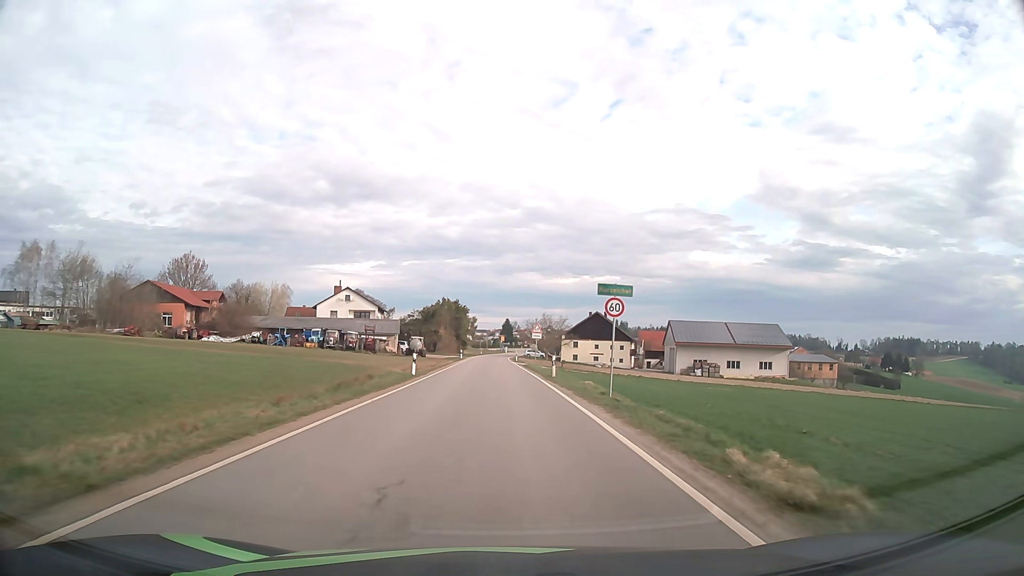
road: tertiary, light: Day
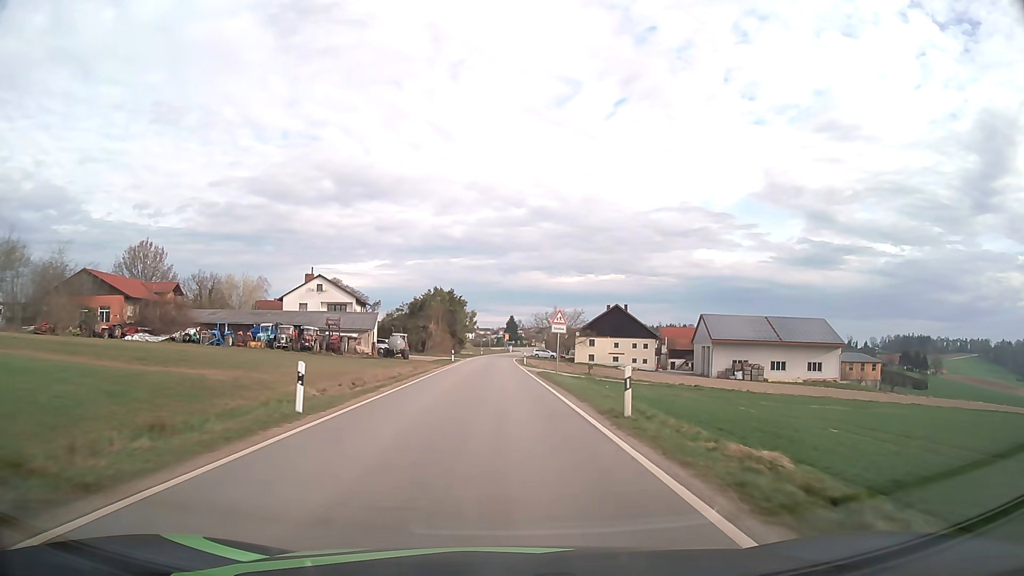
(-0.1, +18.2) m; 0°
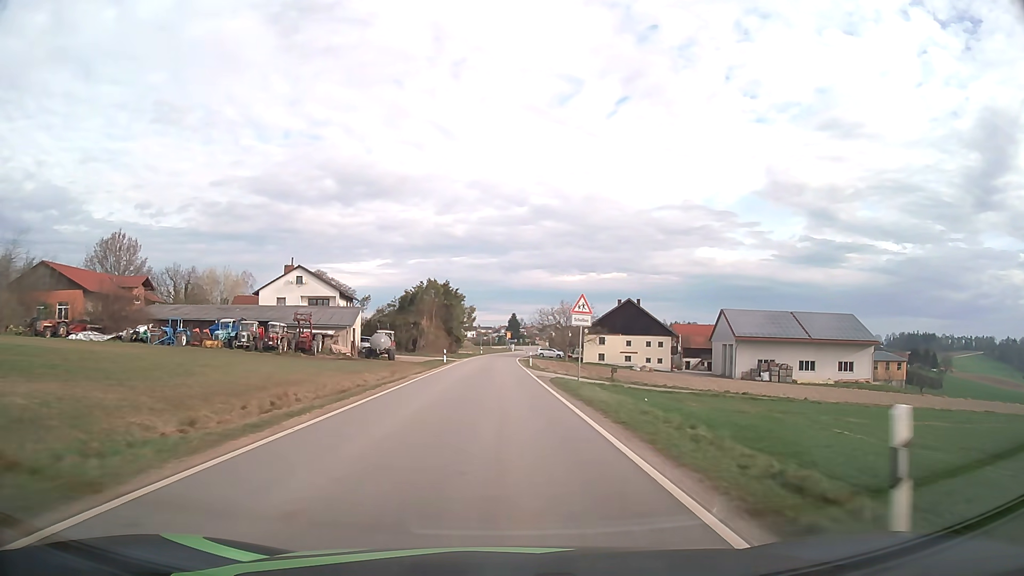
(0.0, +9.5) m; 0°
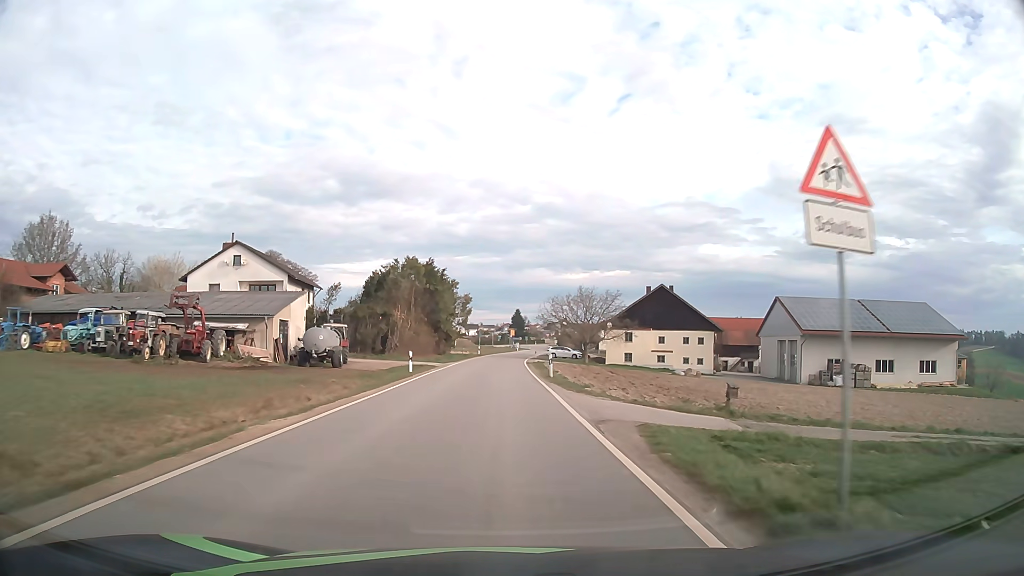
(-0.1, +19.5) m; 0°
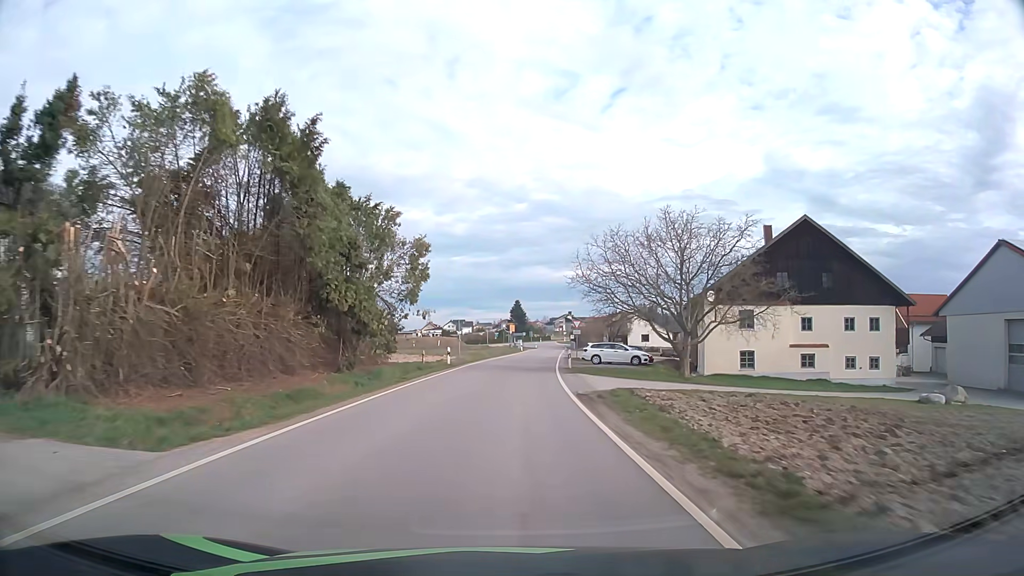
(-0.1, +40.6) m; 0°
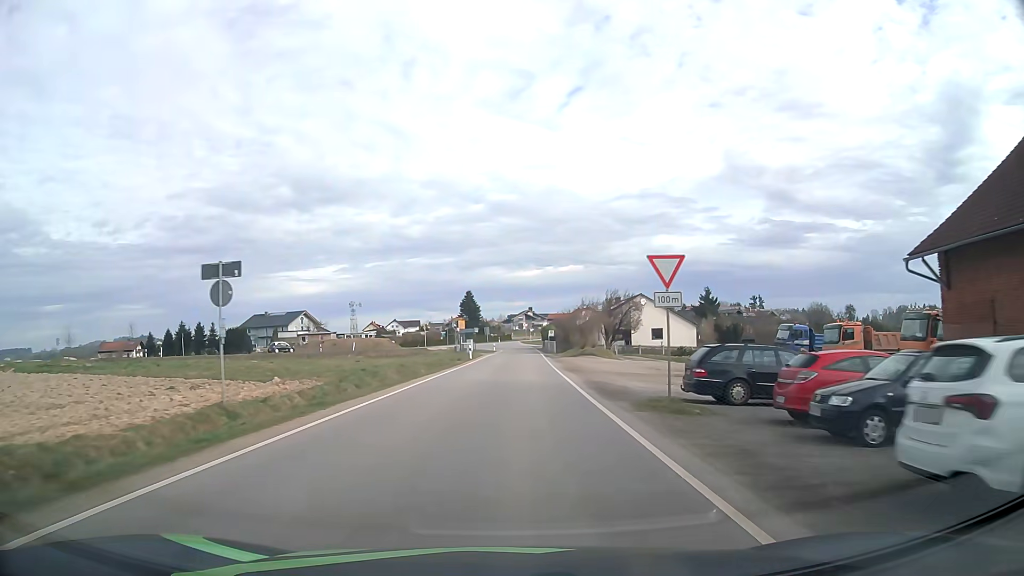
(+1.3, +41.1) m; +4°
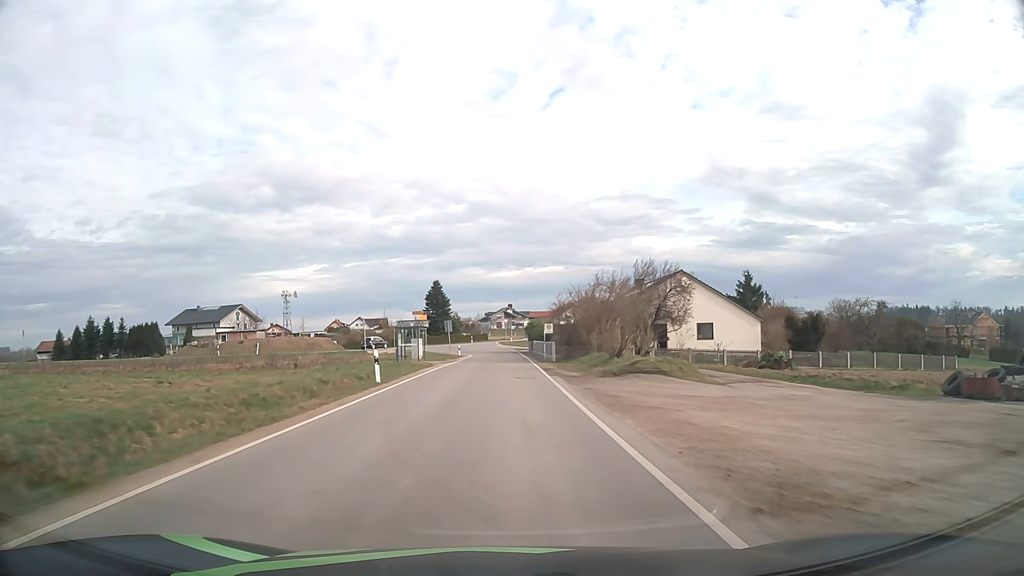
(+0.7, +28.8) m; +2°
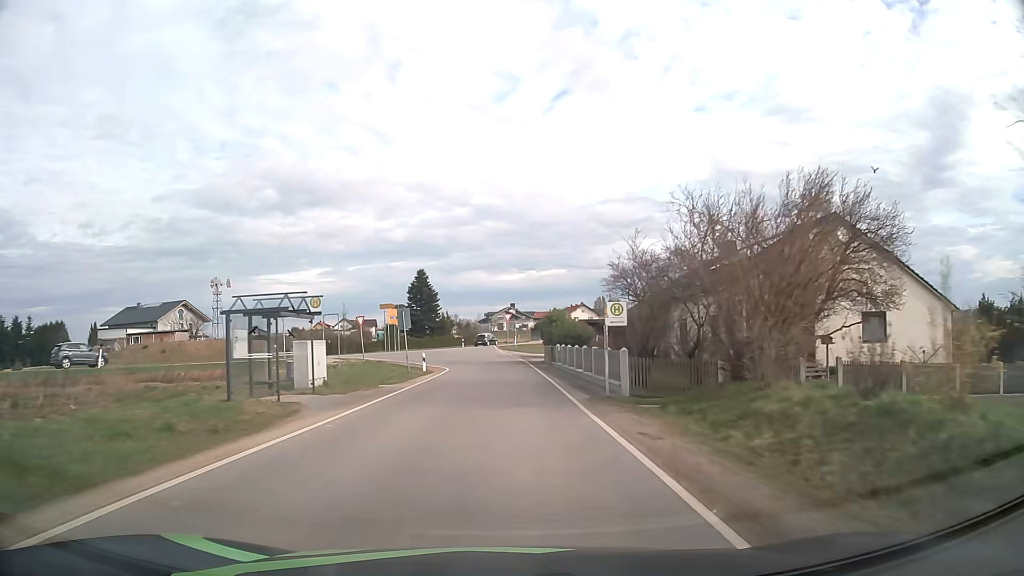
(0.0, +26.9) m; 0°
(0, +10) (0, +20) (0, +30) (0, +40) (-1, +50) (-3, +60) (-4, +70) (-3, +80) (+1, +89) (+5, +98) m
